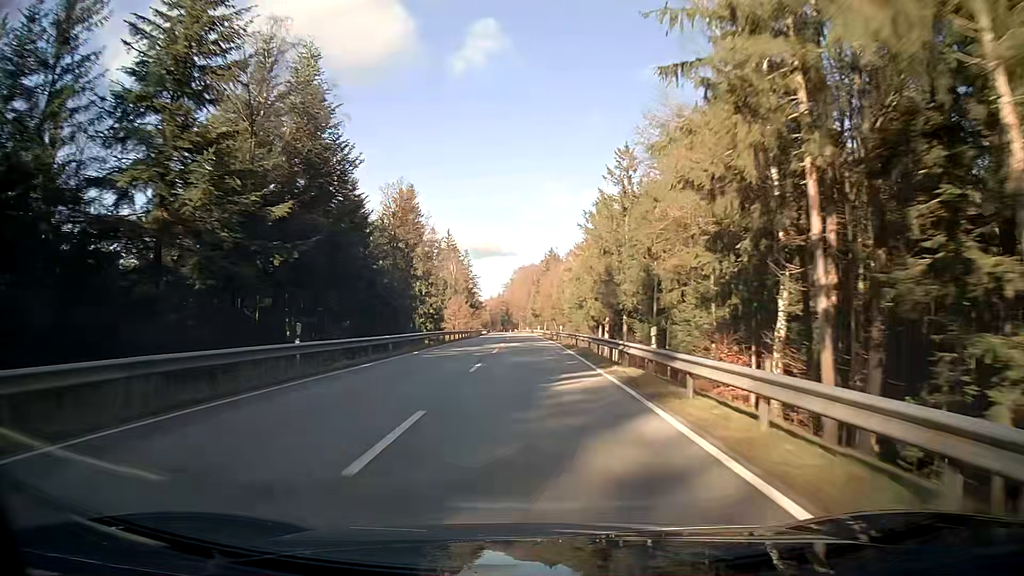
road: secondary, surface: asphalt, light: Day
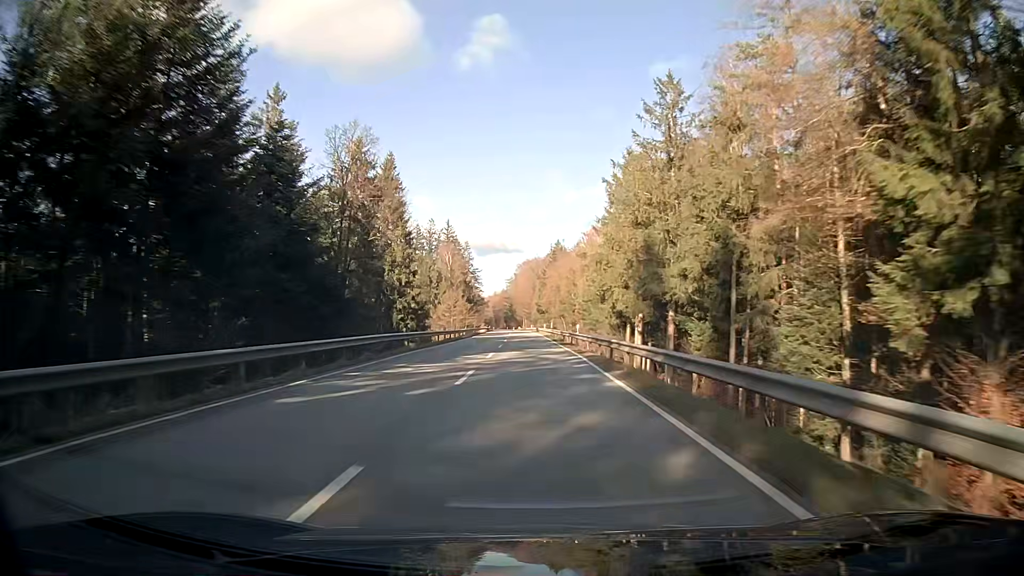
(-0.1, +15.9) m; 0°
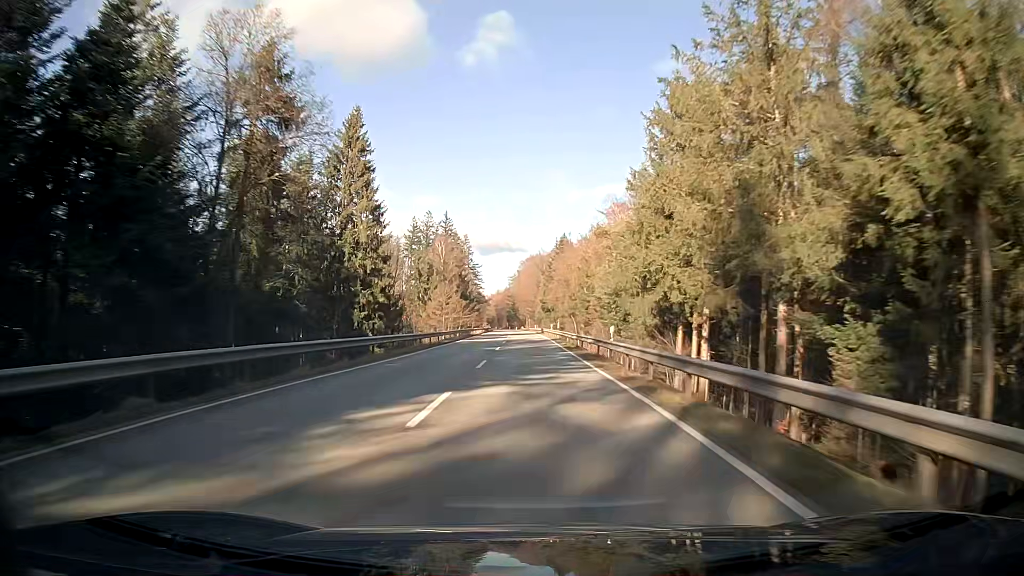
(0.0, +15.9) m; 0°
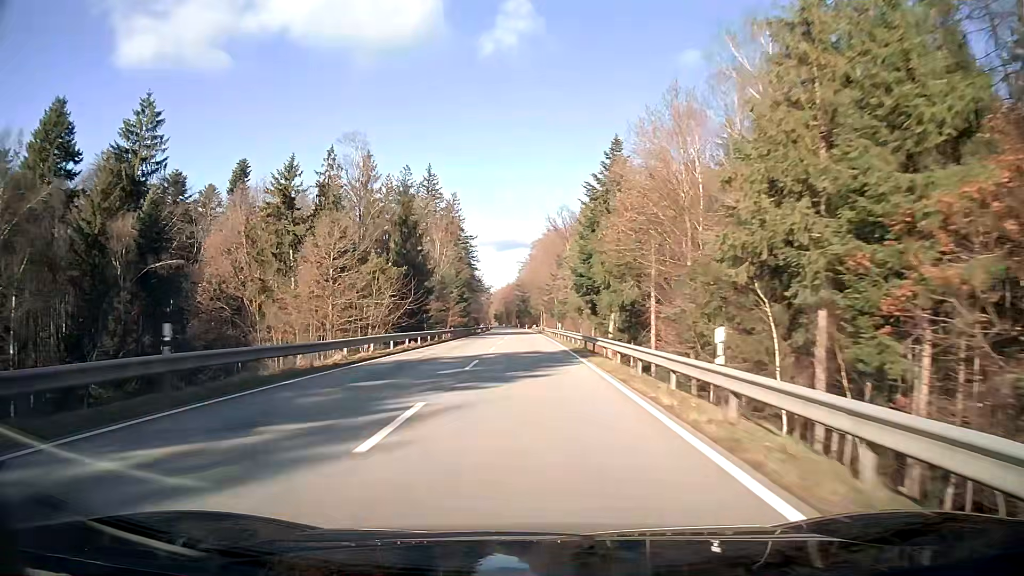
(-0.7, +63.5) m; -1°
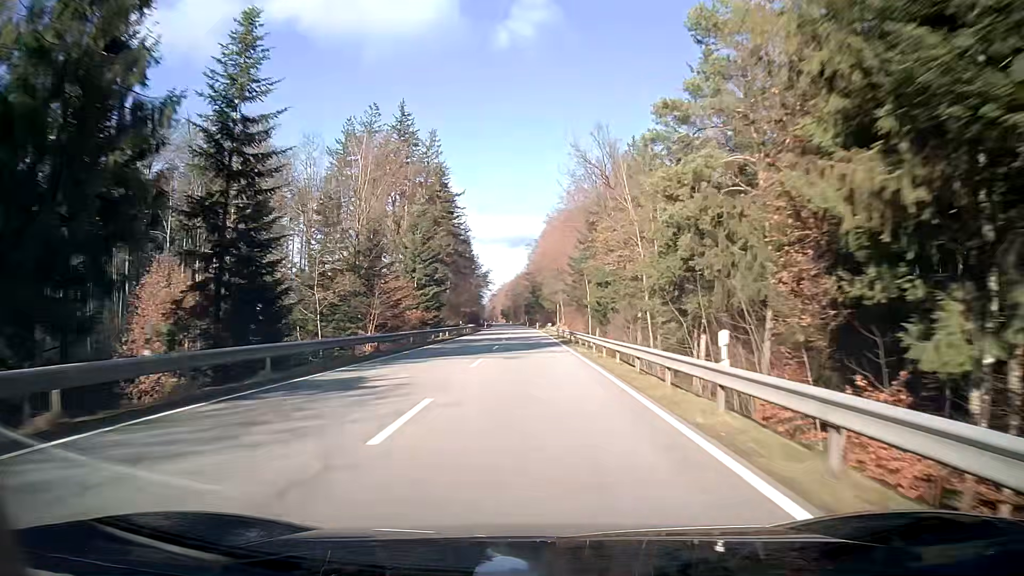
(-0.4, +47.6) m; -1°
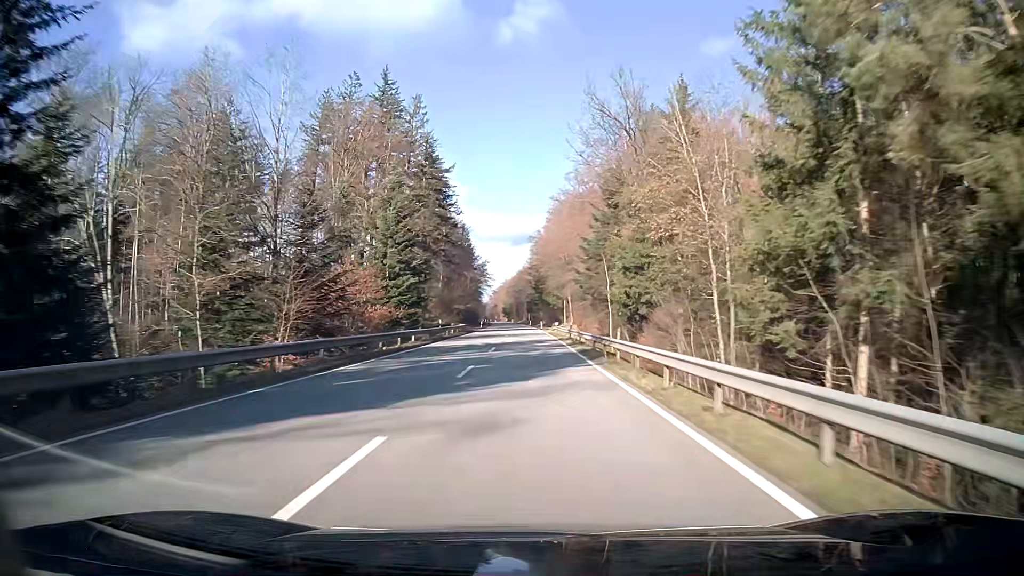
(0.0, +15.9) m; 0°
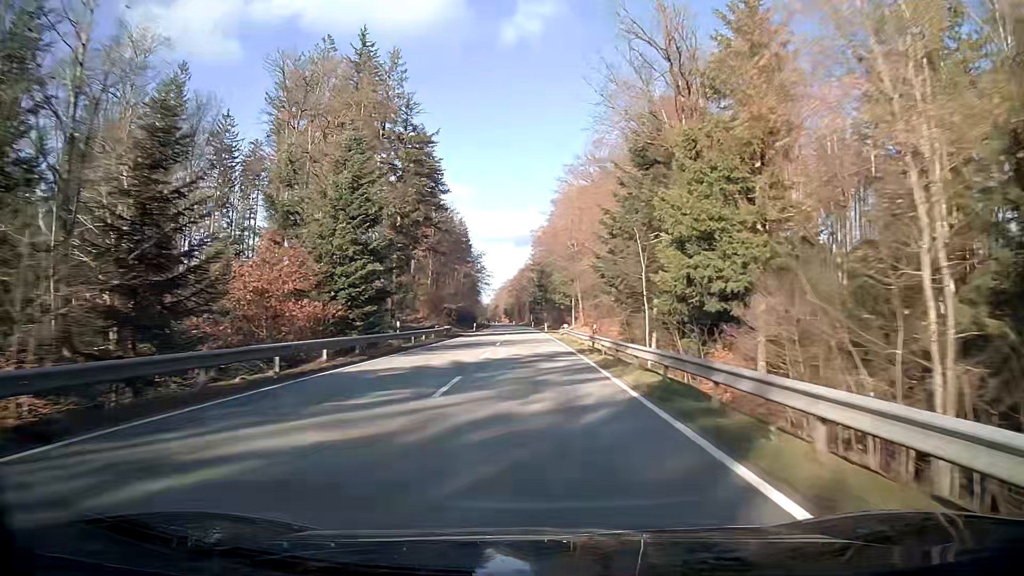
(0.0, +15.9) m; 0°
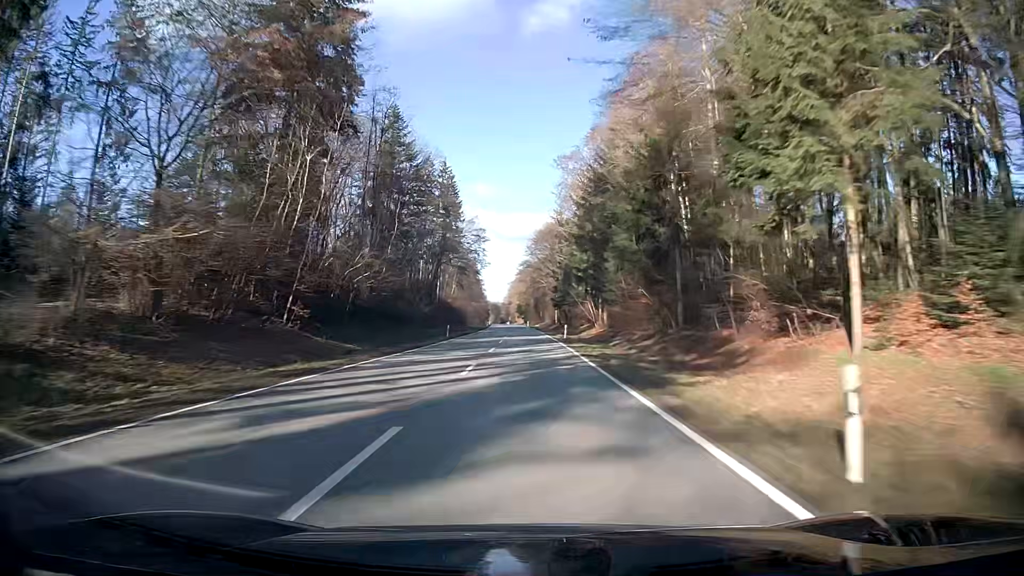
(-1.1, +79.2) m; -2°
(0, +10) (0, +20) (0, +30) (0, +40) (0, +50) (-1, +60) (-1, +70) (-1, +80) (-1, +90) (-2, +100) m
